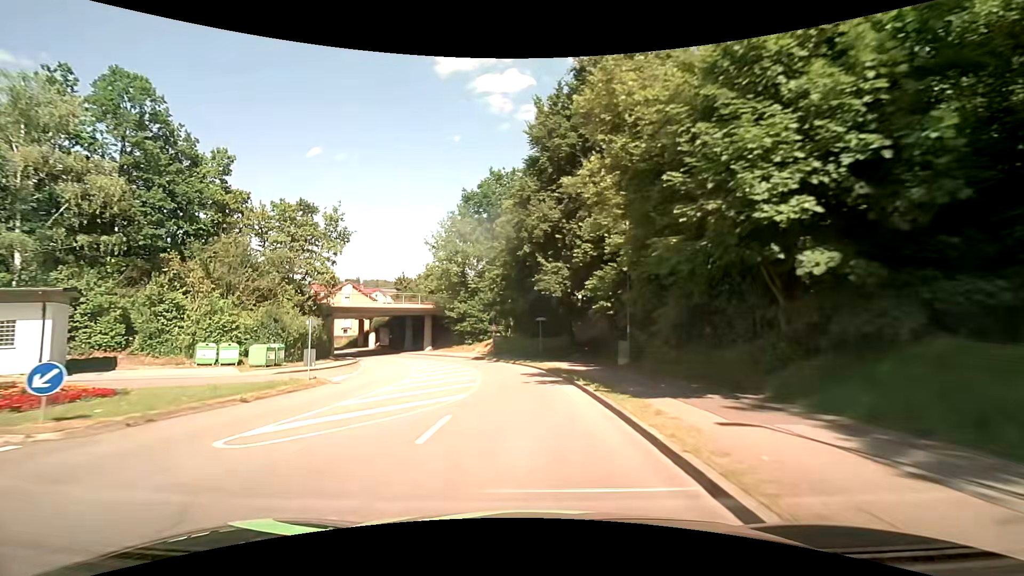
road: unclassified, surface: asphalt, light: Day
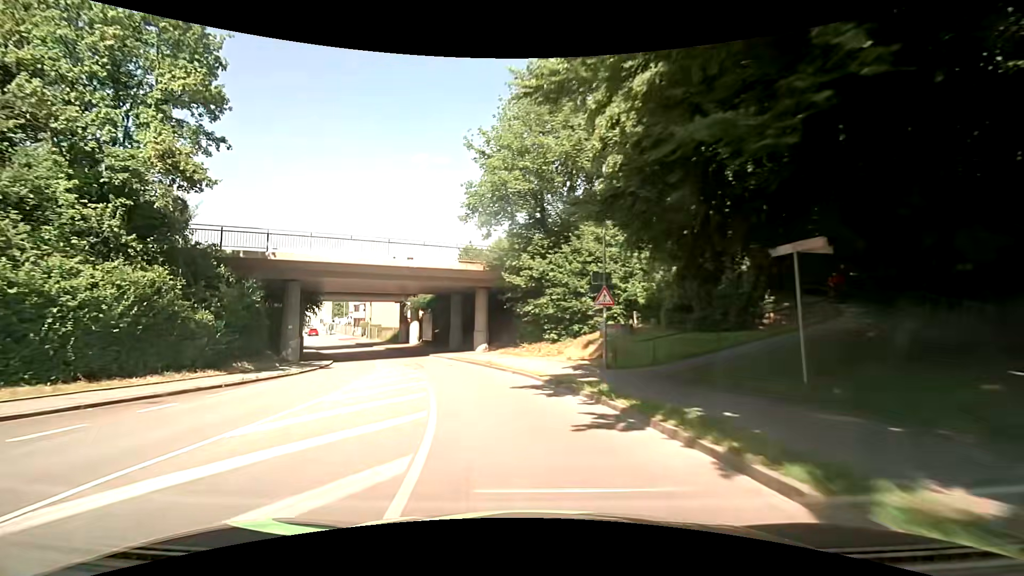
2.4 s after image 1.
(-2.3, +30.1) m; -11°
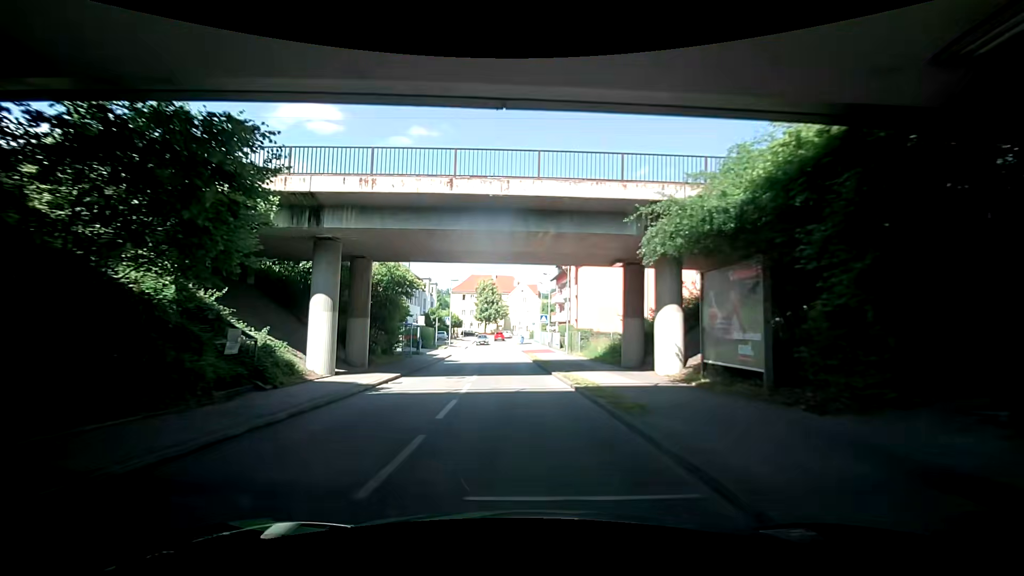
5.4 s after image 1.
(-8.6, +35.6) m; -23°
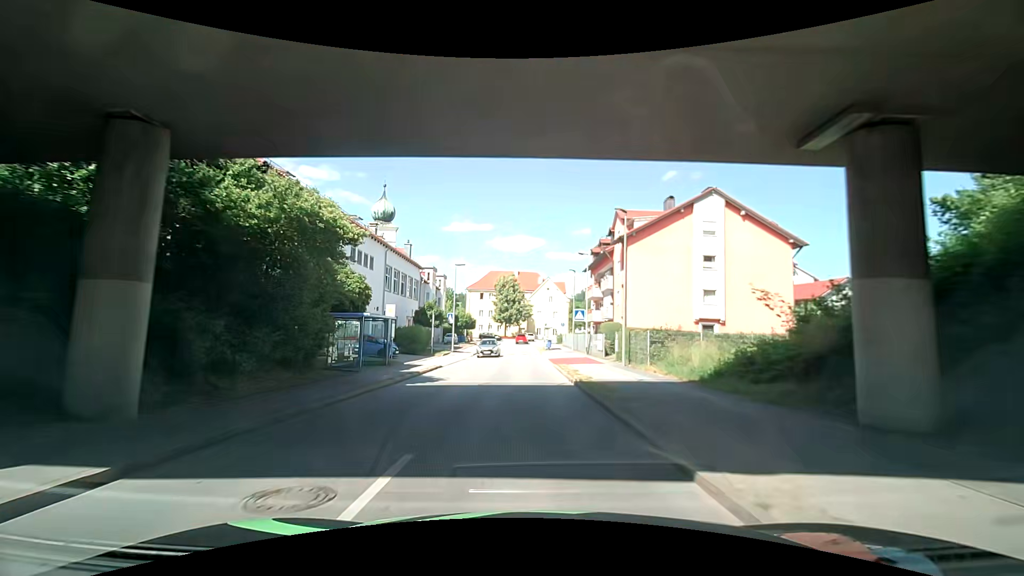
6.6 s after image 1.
(-0.3, +14.9) m; -4°
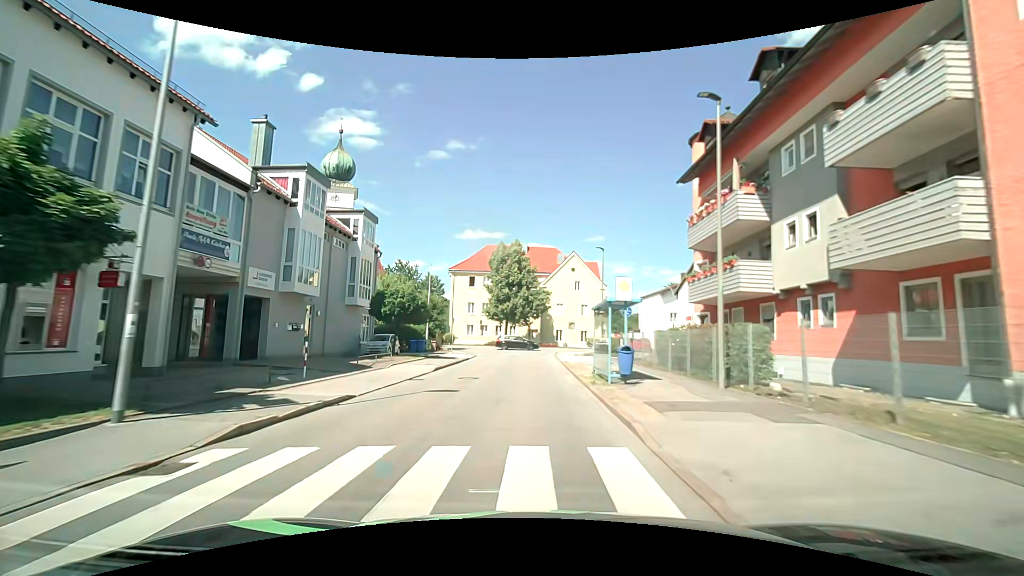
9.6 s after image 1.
(-1.0, +37.0) m; -2°
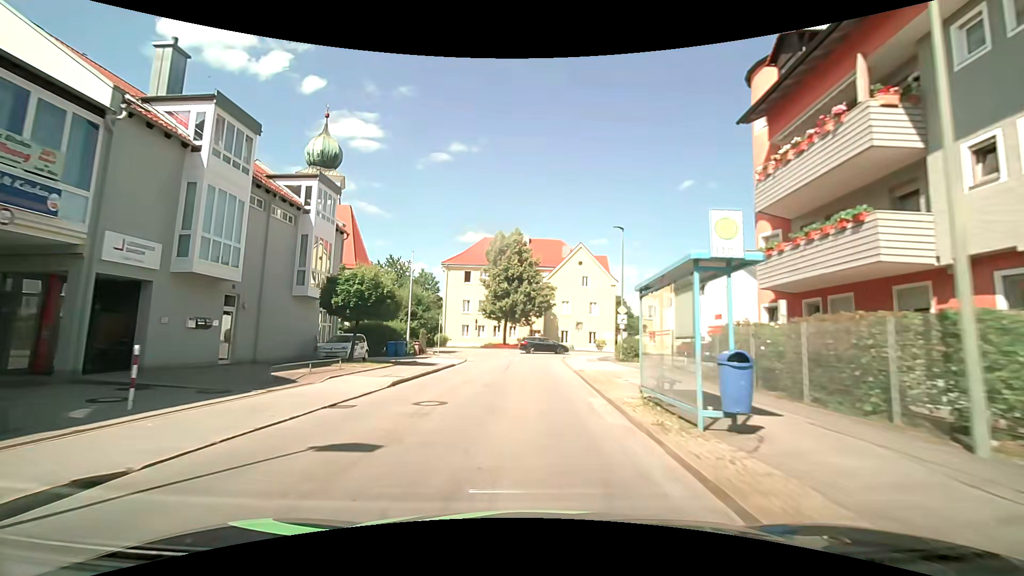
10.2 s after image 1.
(-0.1, +7.3) m; 0°
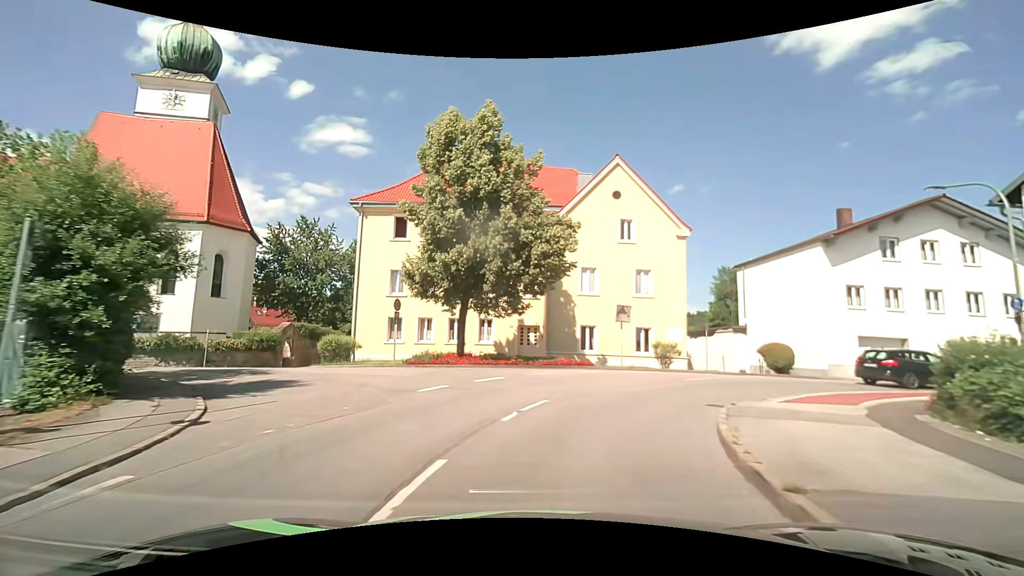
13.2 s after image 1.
(-0.1, +29.8) m; +1°
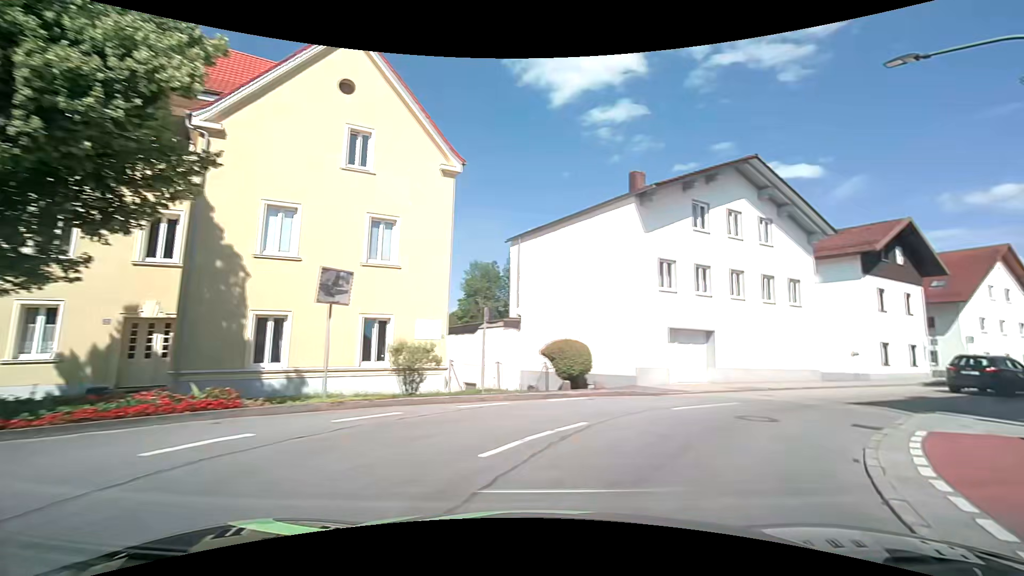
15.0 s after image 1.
(+2.4, +13.2) m; +29°
